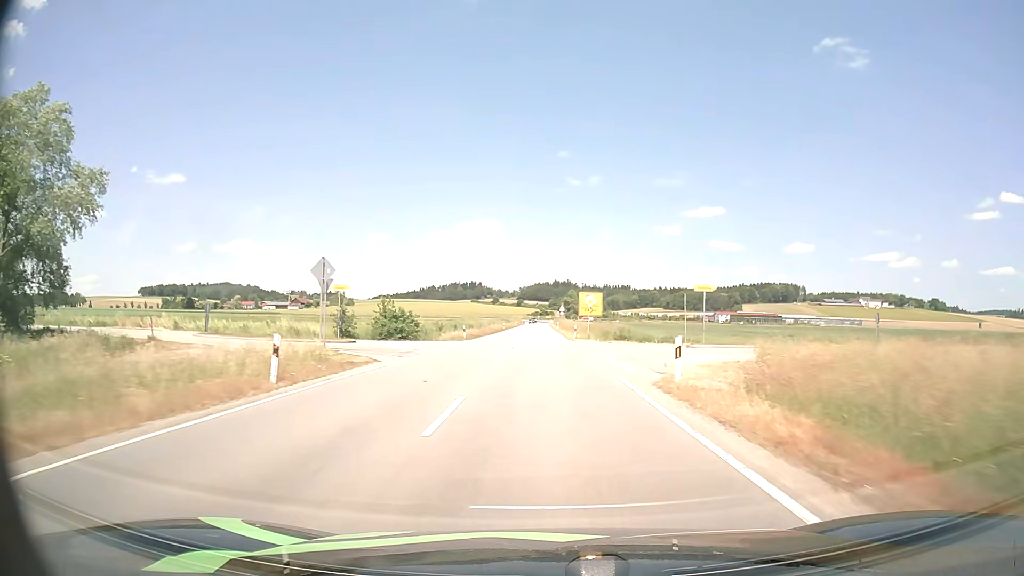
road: tertiary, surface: asphalt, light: Day
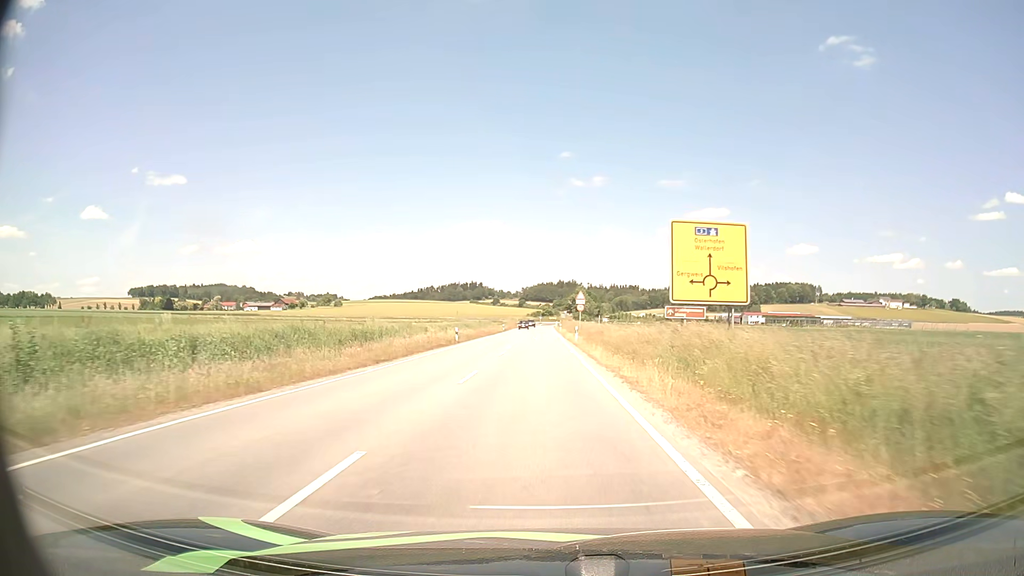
(-0.1, +53.7) m; 0°
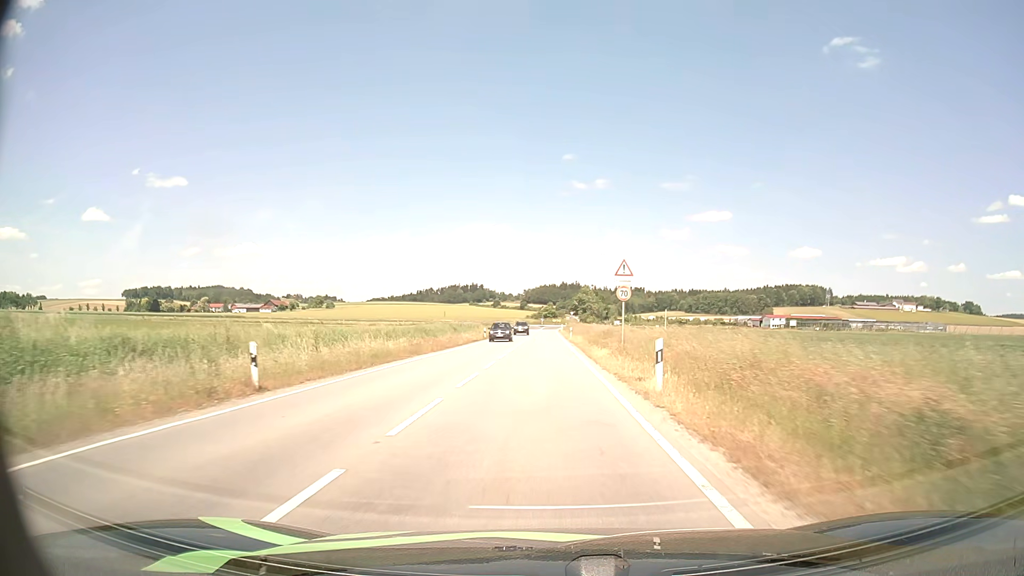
(-0.1, +31.8) m; 0°
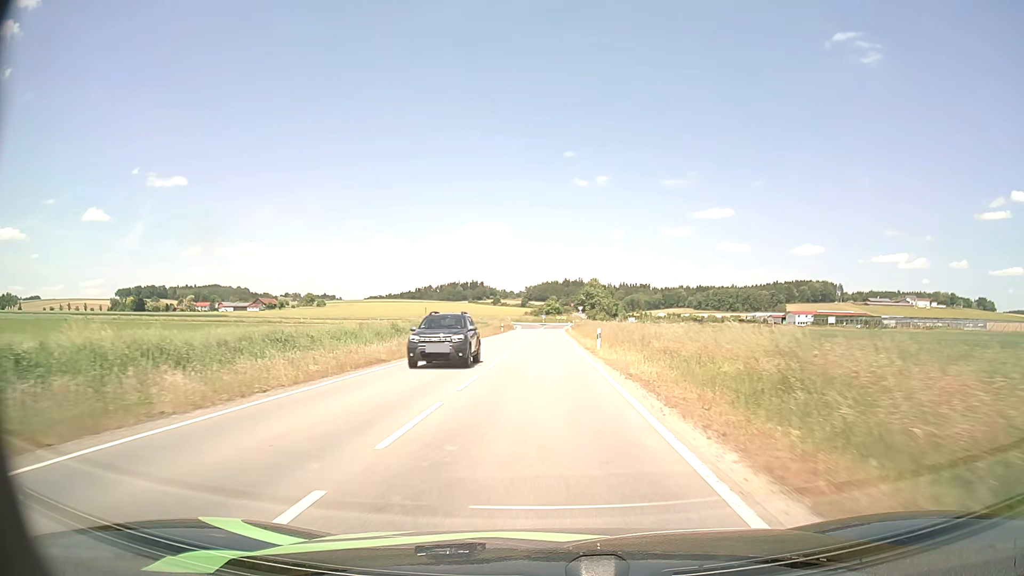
(-0.1, +31.6) m; 0°
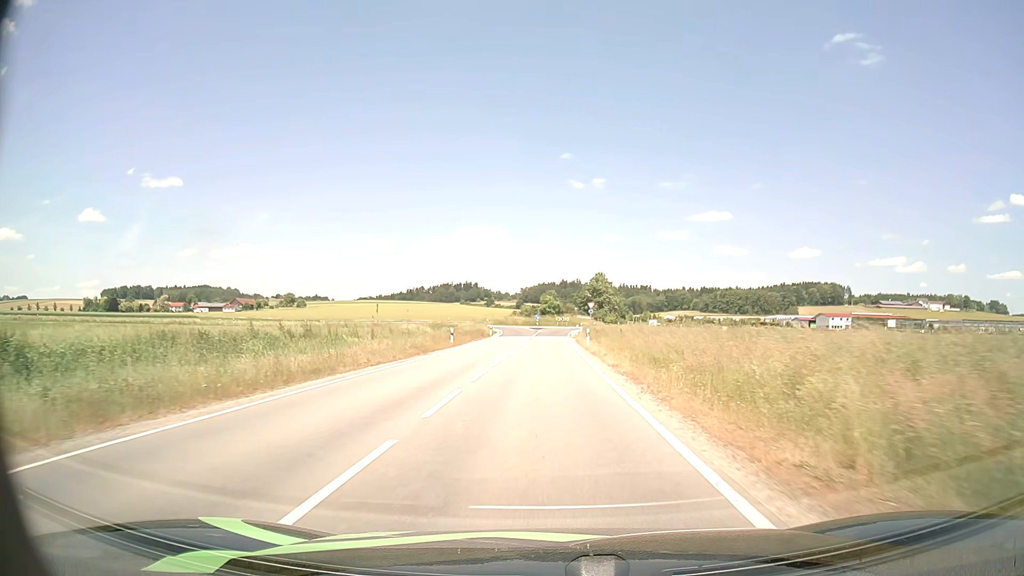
(+0.1, +40.4) m; 0°
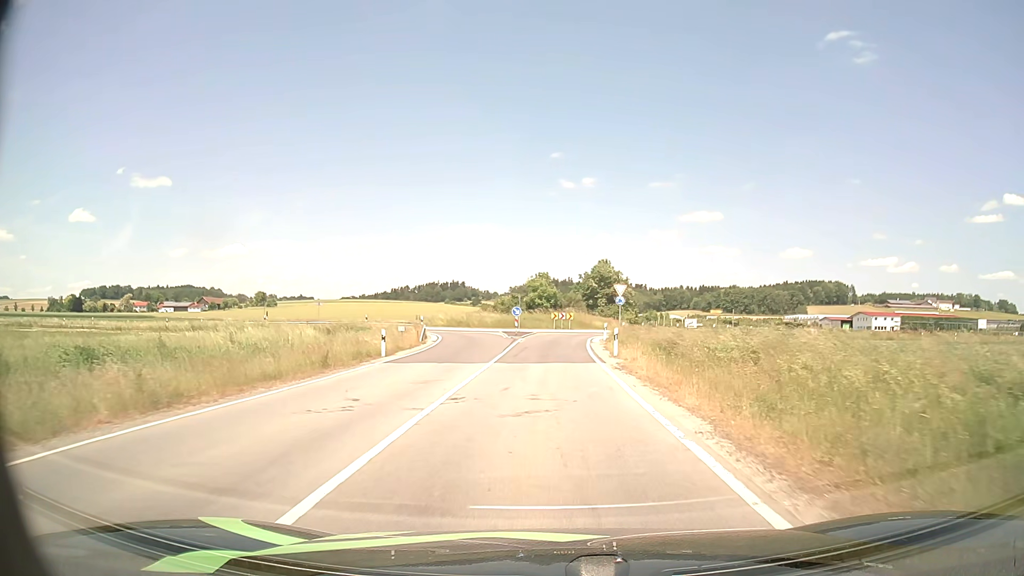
(0.0, +42.6) m; +1°
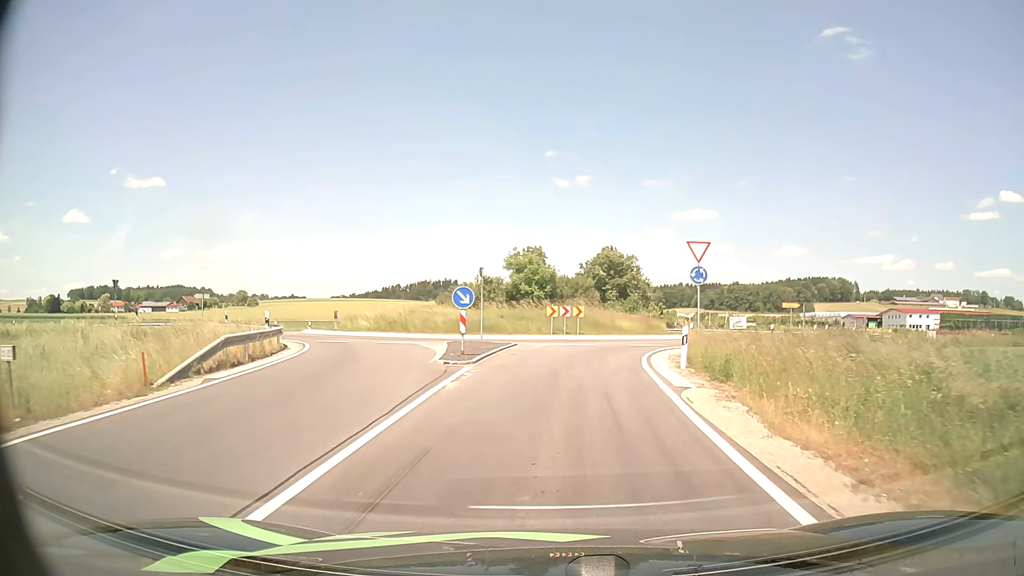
(+0.1, +25.4) m; 0°
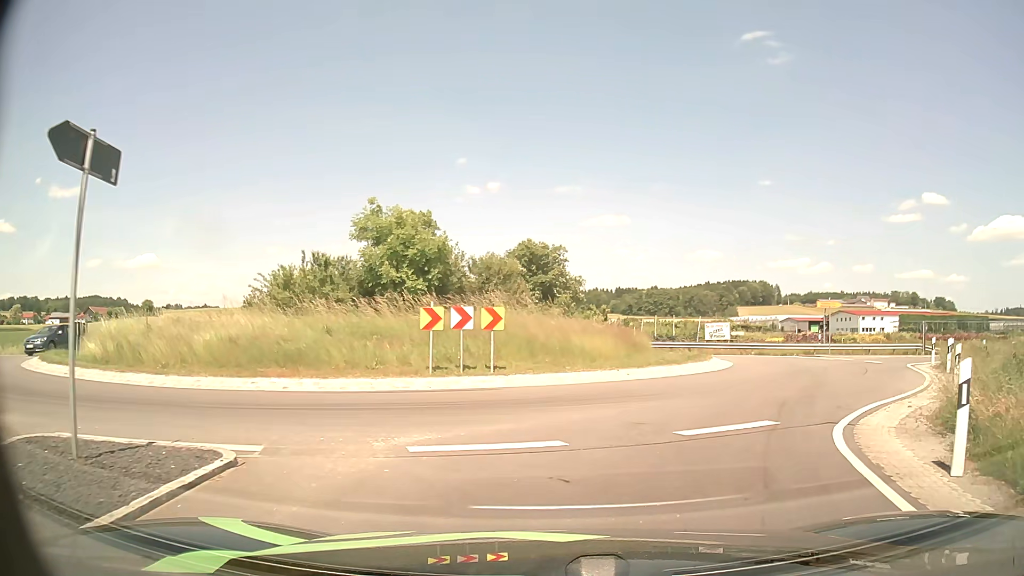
(+0.7, +19.7) m; +8°
(+2, +10) (+6, +19) (+12, +26) (+21, +32) (+30, +35) (+40, +38) (+50, +40) (+59, +42) (+69, +44) (+79, +46) m
